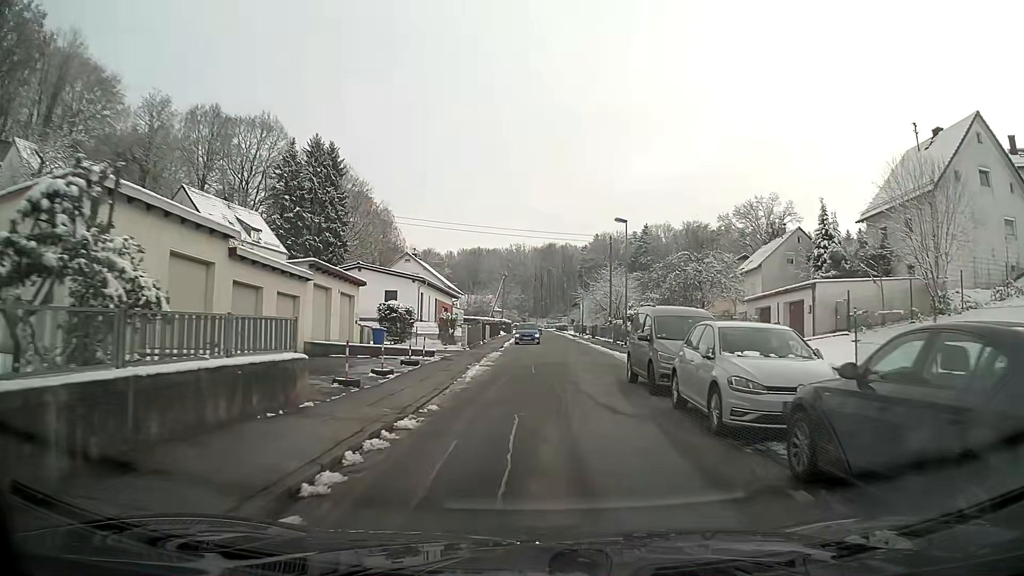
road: residential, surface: asphalt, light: Day
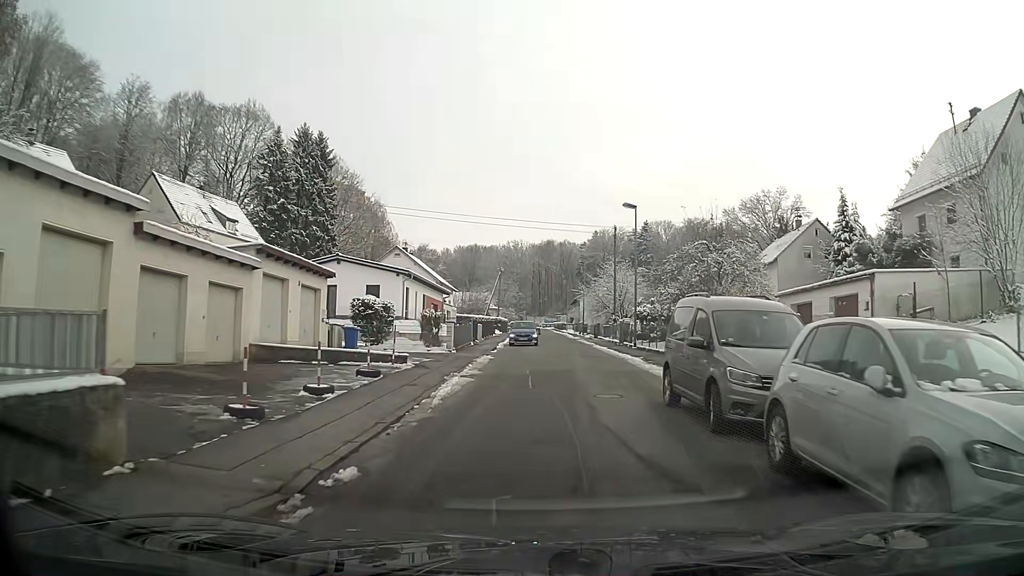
(0.0, +4.9) m; 0°
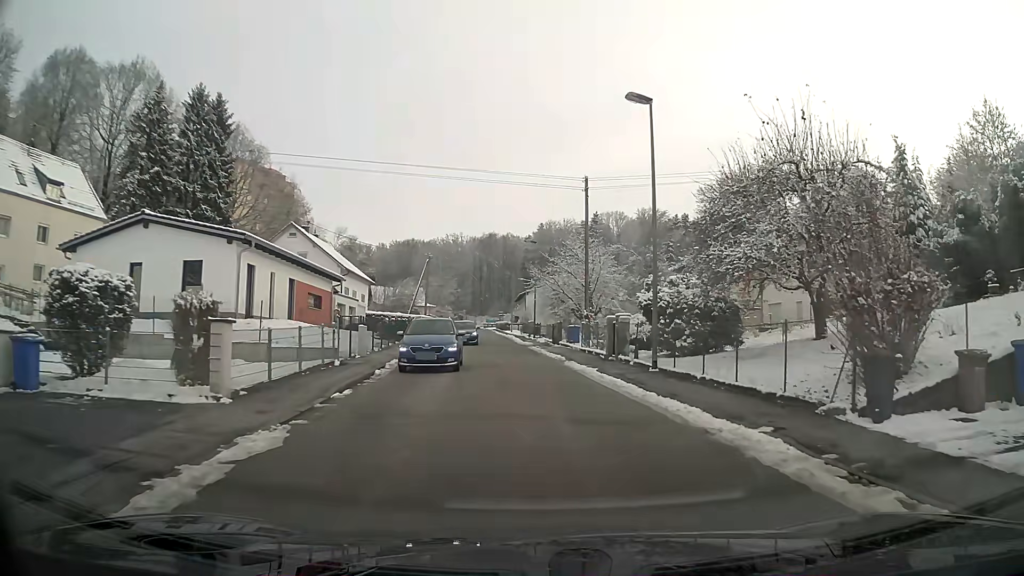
(+0.7, +18.6) m; +6°
(0, +10) (0, +20) (-1, +30) (-2, +40) (-3, +50) (-5, +60) (-6, +70) (-7, +80) (-7, +90) (-8, +100) m
